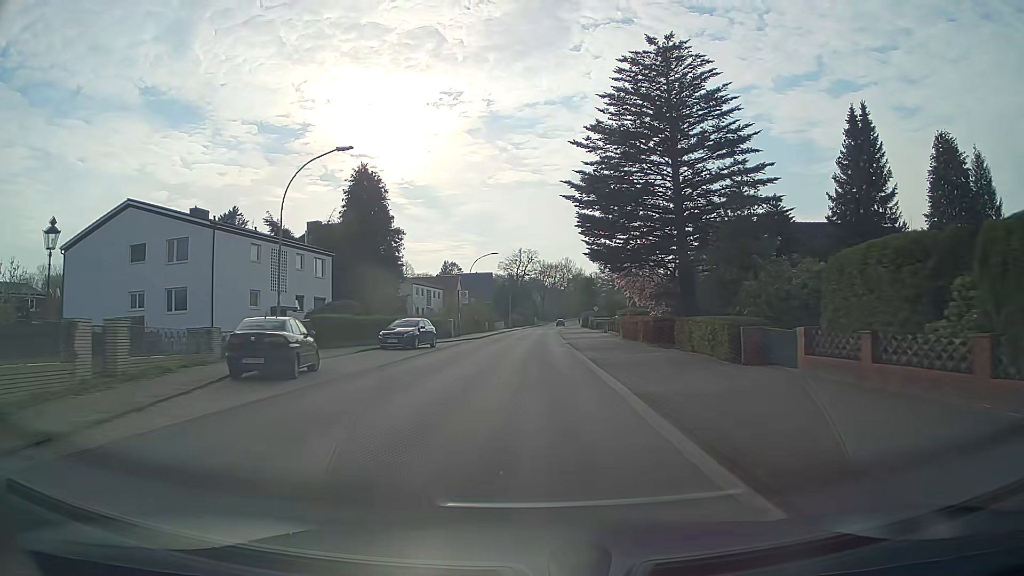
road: secondary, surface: asphalt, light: Day
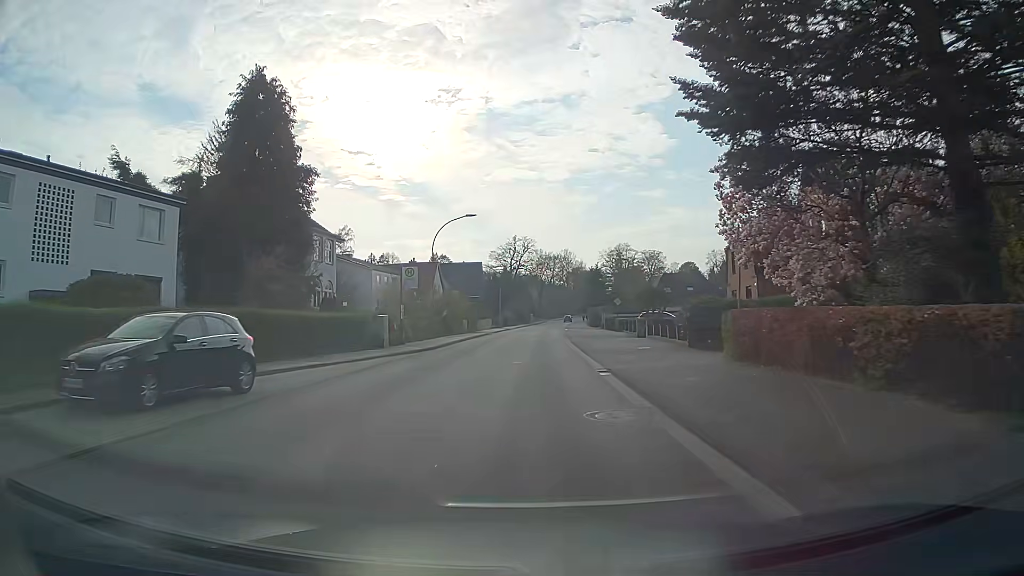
(+0.1, +22.7) m; 0°
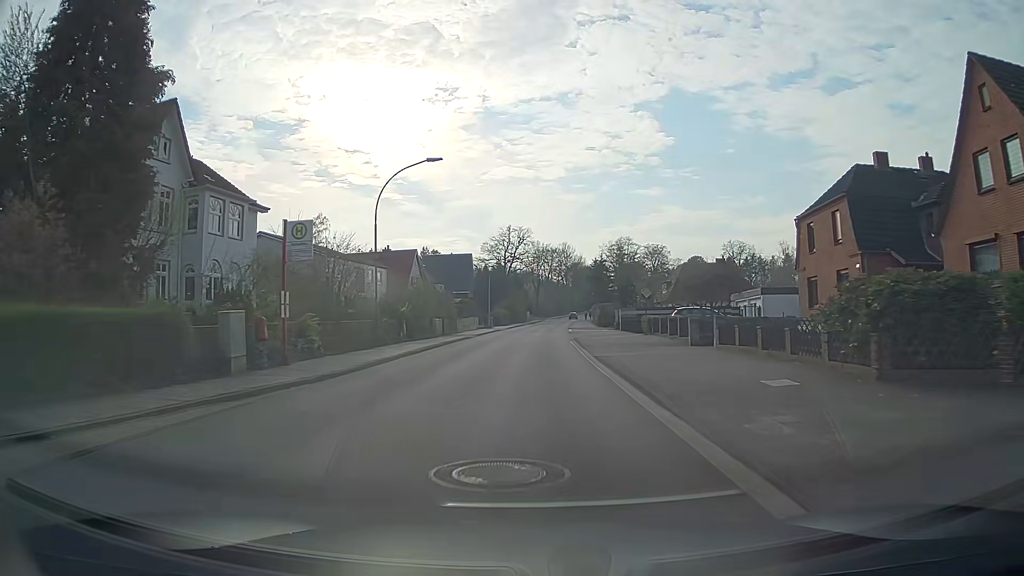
(+0.1, +15.1) m; 0°
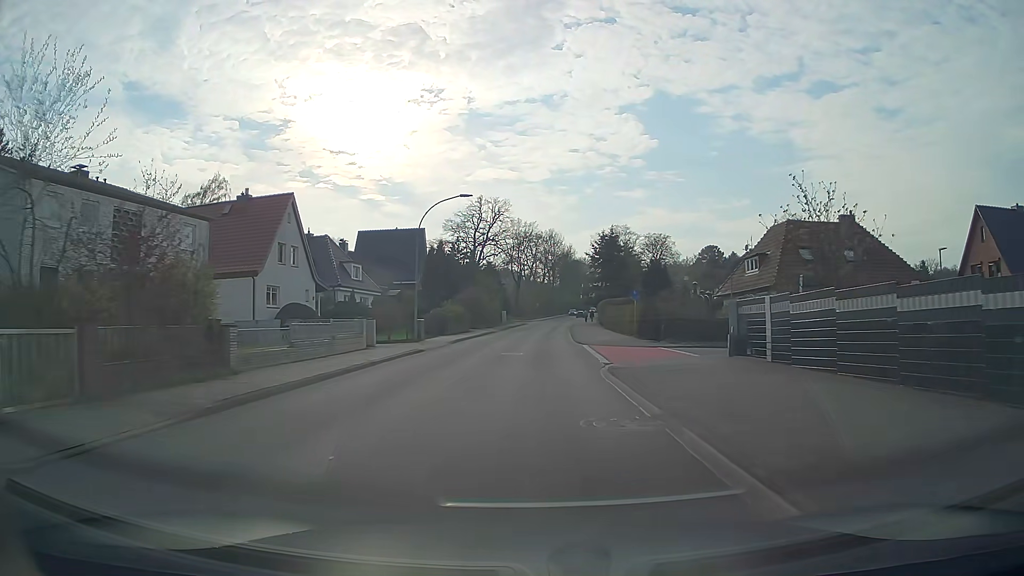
(+1.0, +37.8) m; +2°
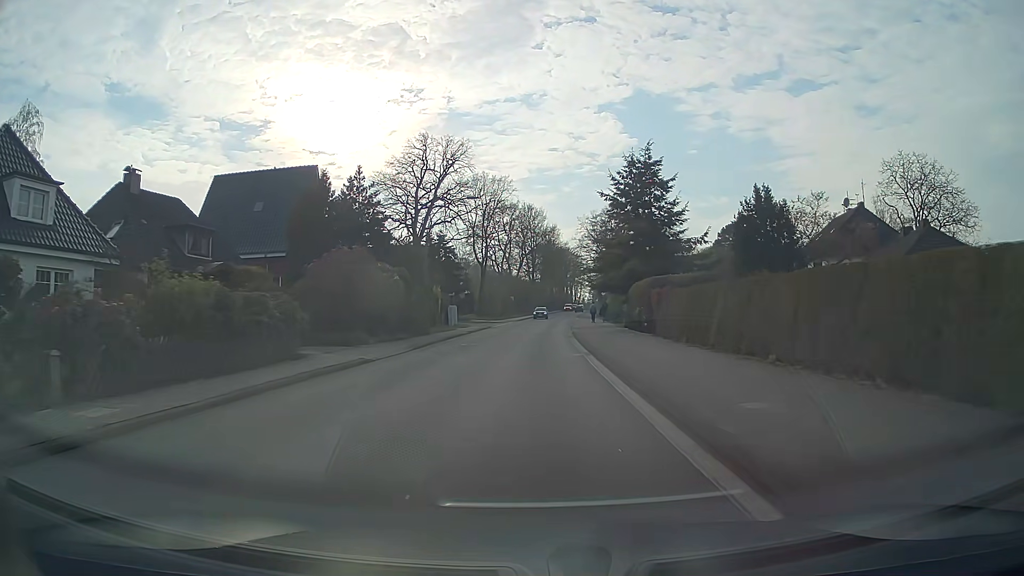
(+0.6, +37.9) m; +2°
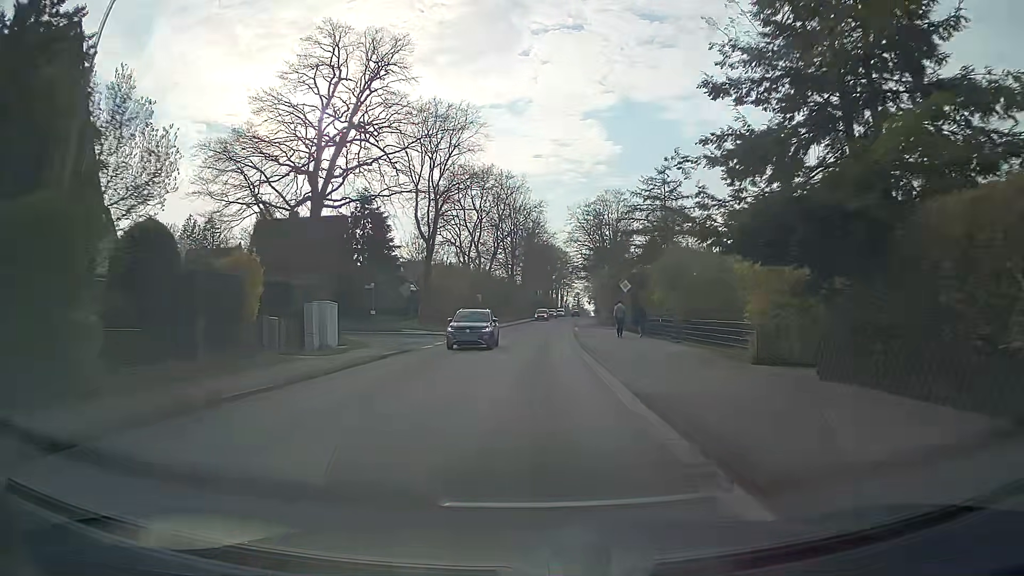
(+0.2, +30.3) m; +1°
(0, +10) (0, +20) (0, +30) (+1, +40) (+1, +50) (+2, +60) (+2, +70) (+3, +80) (+3, +90) (+4, +100) m
